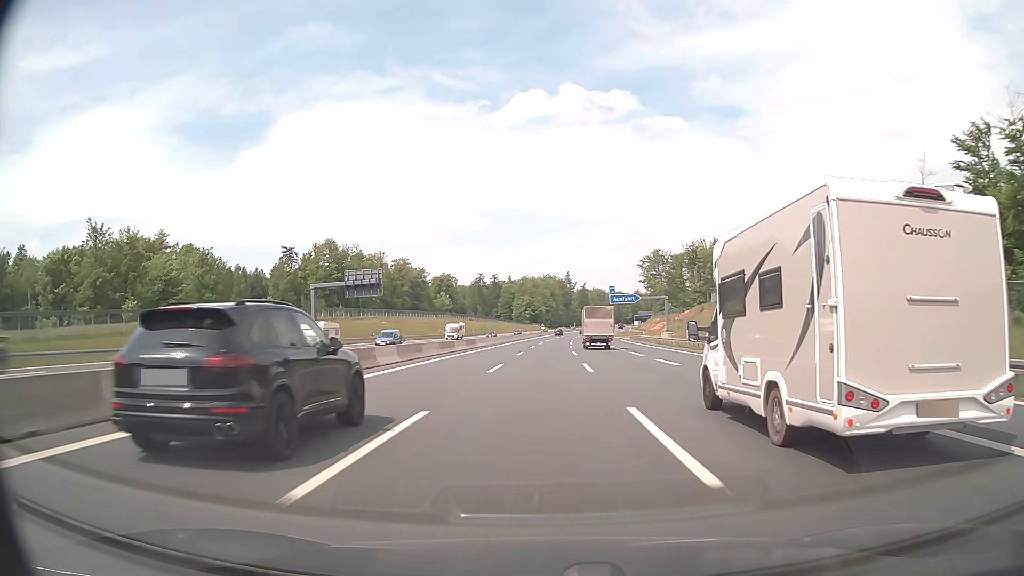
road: motorway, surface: asphalt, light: Day
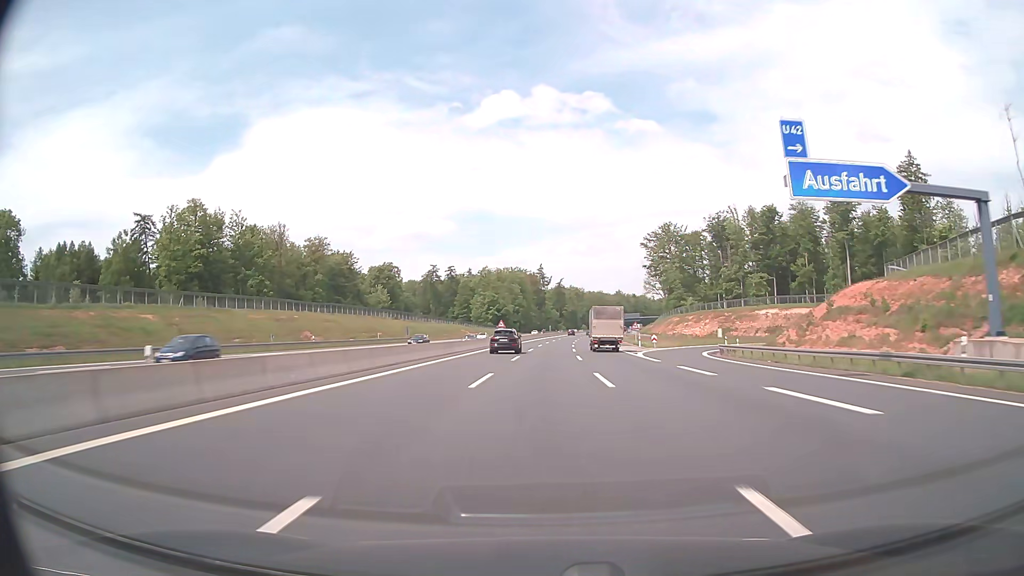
(+1.4, +77.7) m; +2°
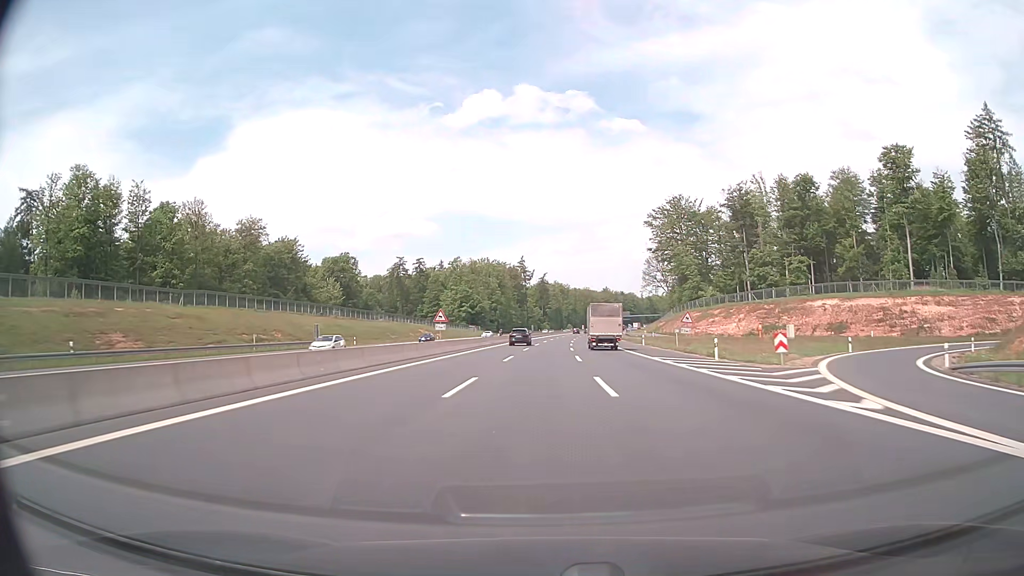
(+0.6, +38.8) m; +2°
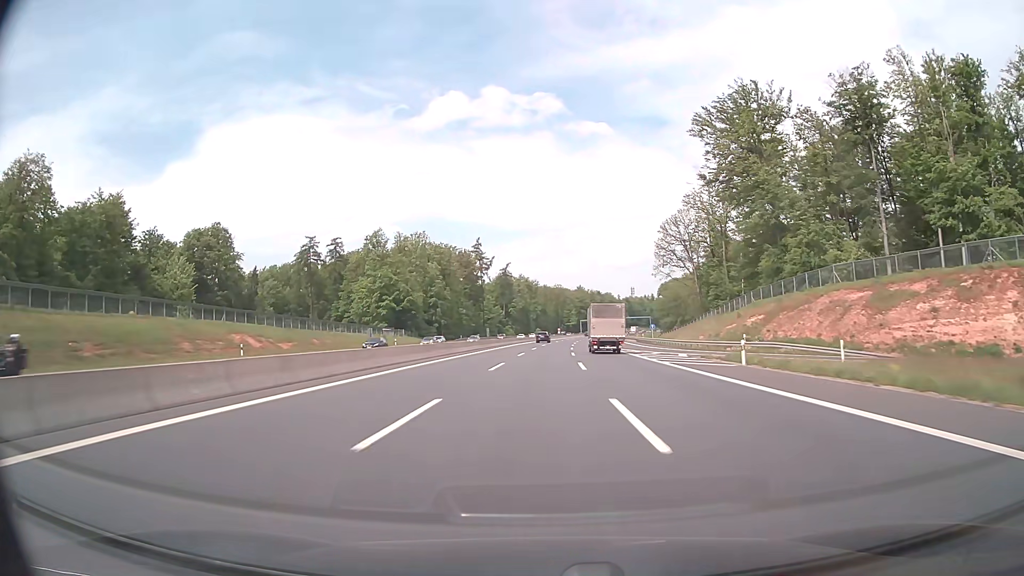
(+1.8, +77.8) m; +3°
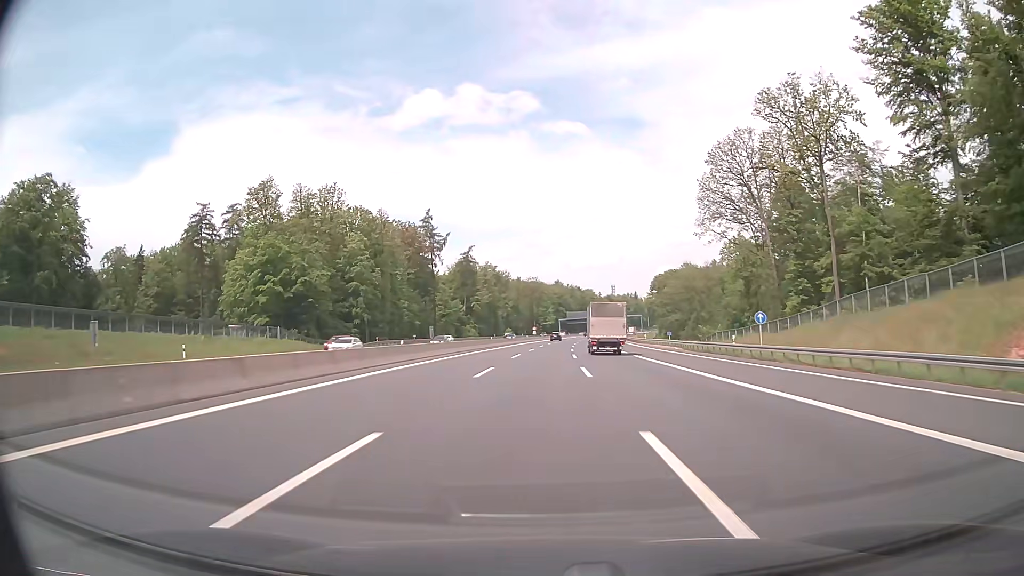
(+1.1, +58.4) m; +2°
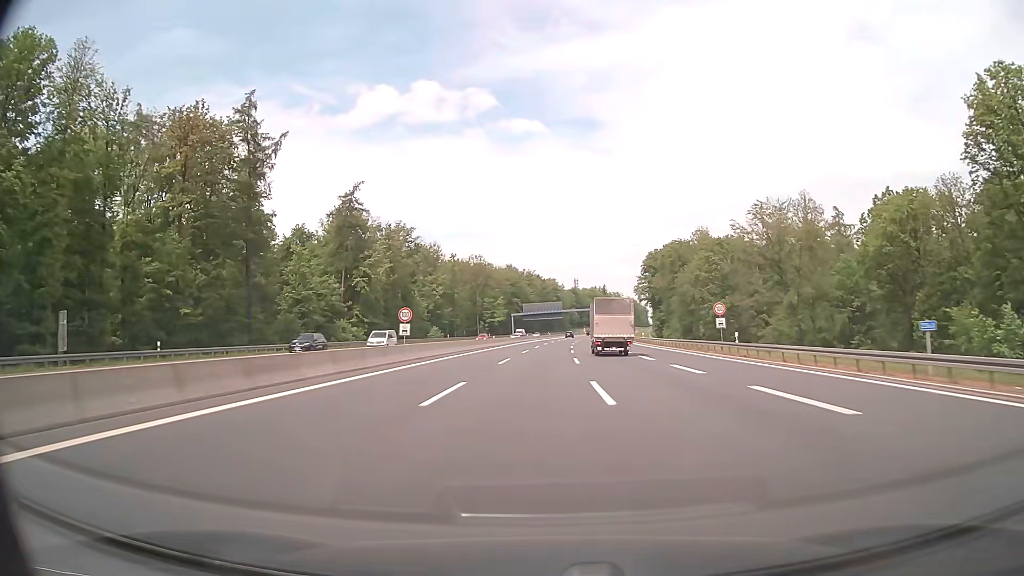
(+3.4, +97.3) m; +4°
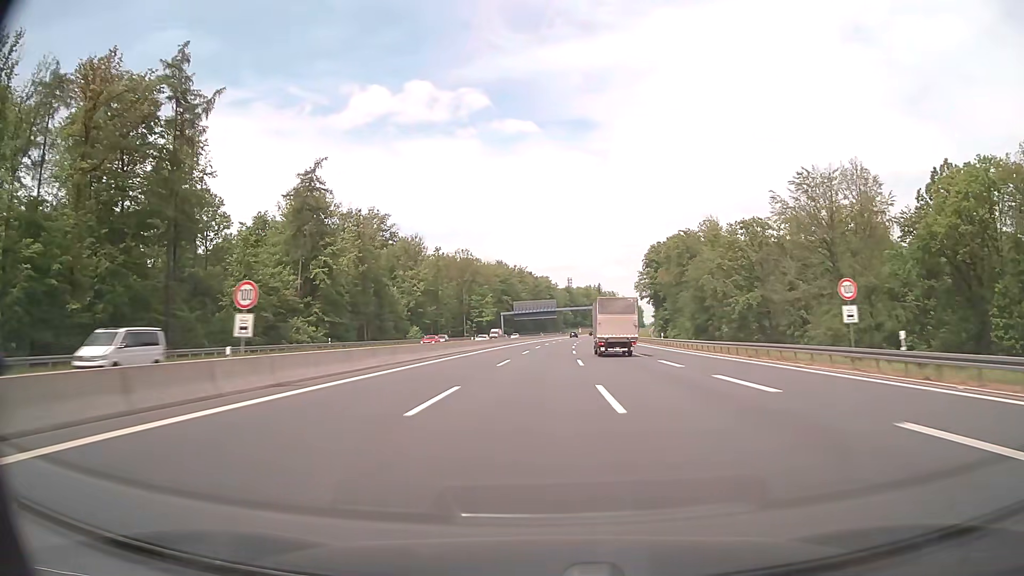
(+0.1, +19.5) m; +1°
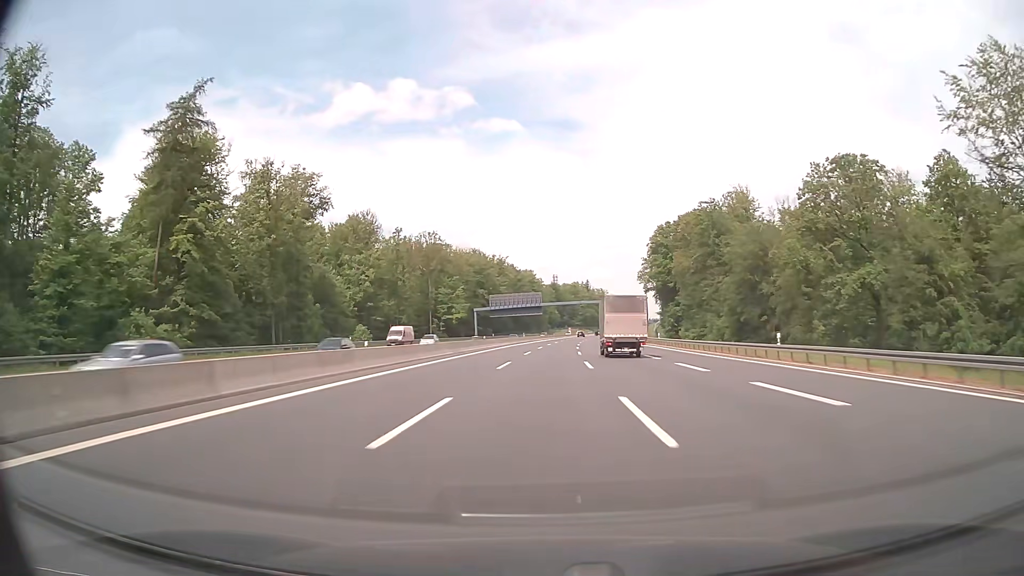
(+0.4, +38.9) m; +1°
(0, +10) (0, +20) (0, +30) (+1, +40) (+1, +50) (+1, +60) (+2, +70) (+3, +80) (+3, +90) (+4, +100) m
